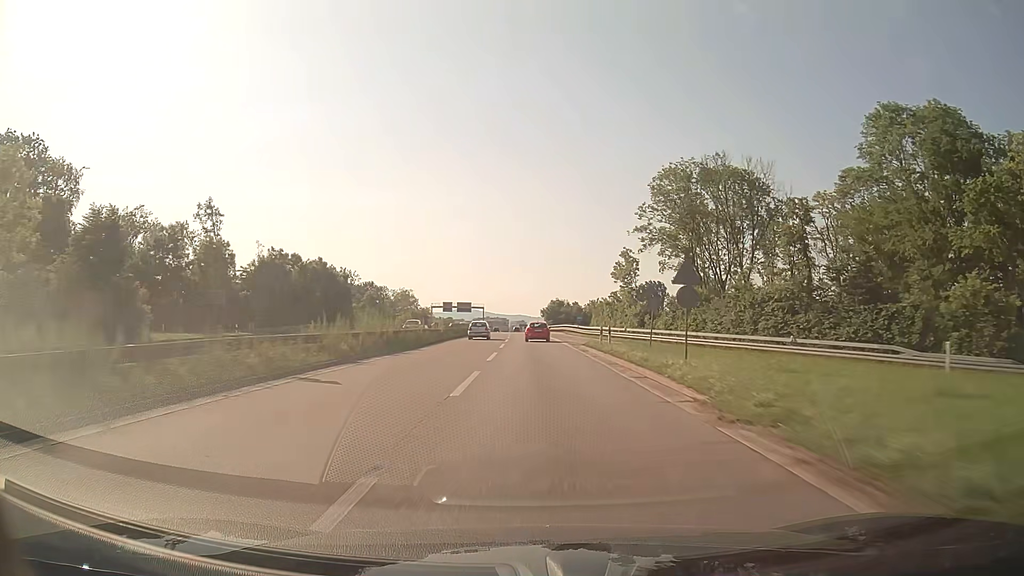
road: trunk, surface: asphalt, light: Day
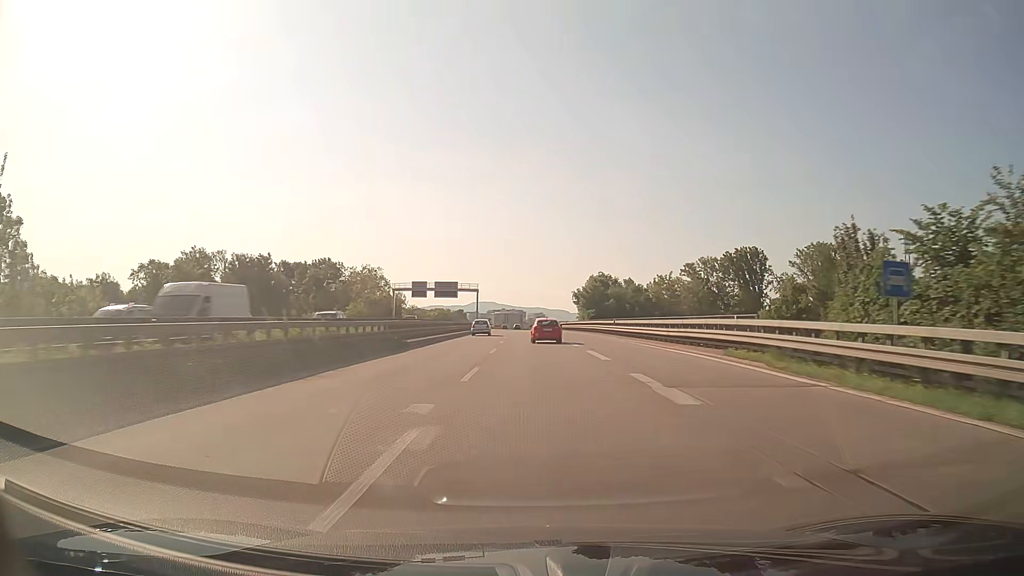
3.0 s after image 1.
(-1.1, +80.8) m; -2°
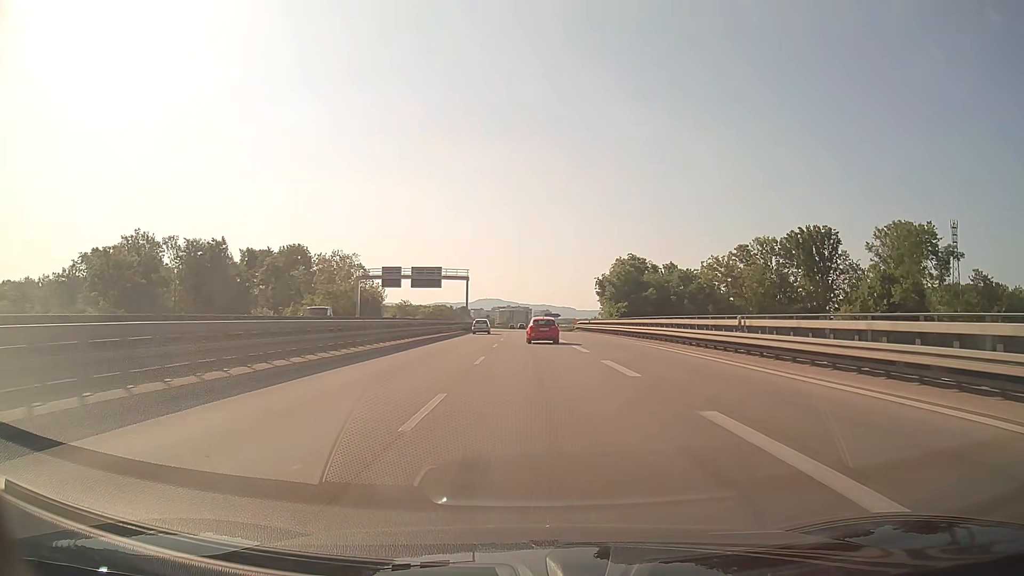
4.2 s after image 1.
(0.0, +30.8) m; 0°
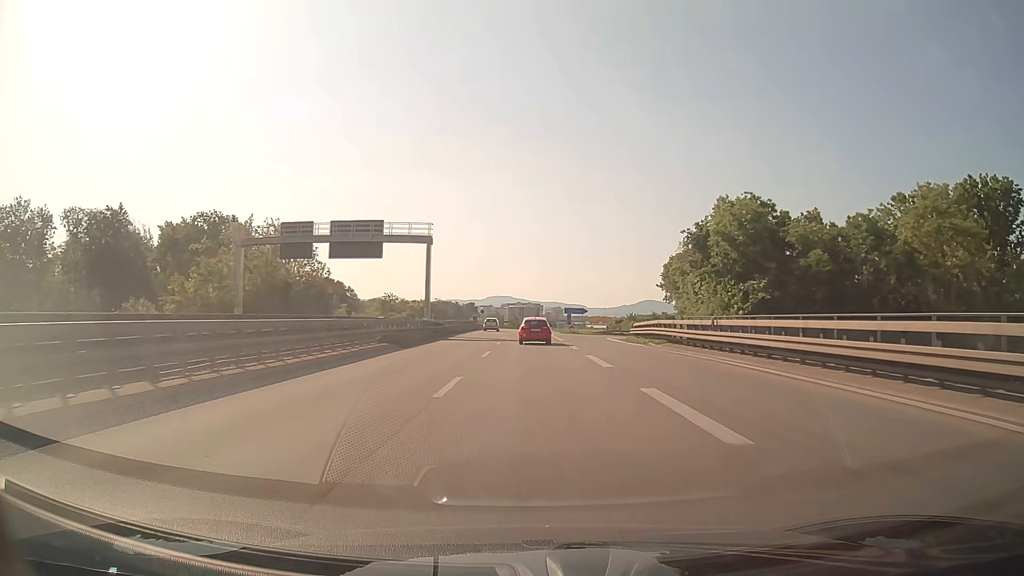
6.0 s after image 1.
(-0.4, +44.4) m; -1°
(0, +10) (0, +20) (0, +30) (0, +40) (0, +50) (0, +60) (-1, +70) (-1, +80) (-1, +90) (-1, +100) m
